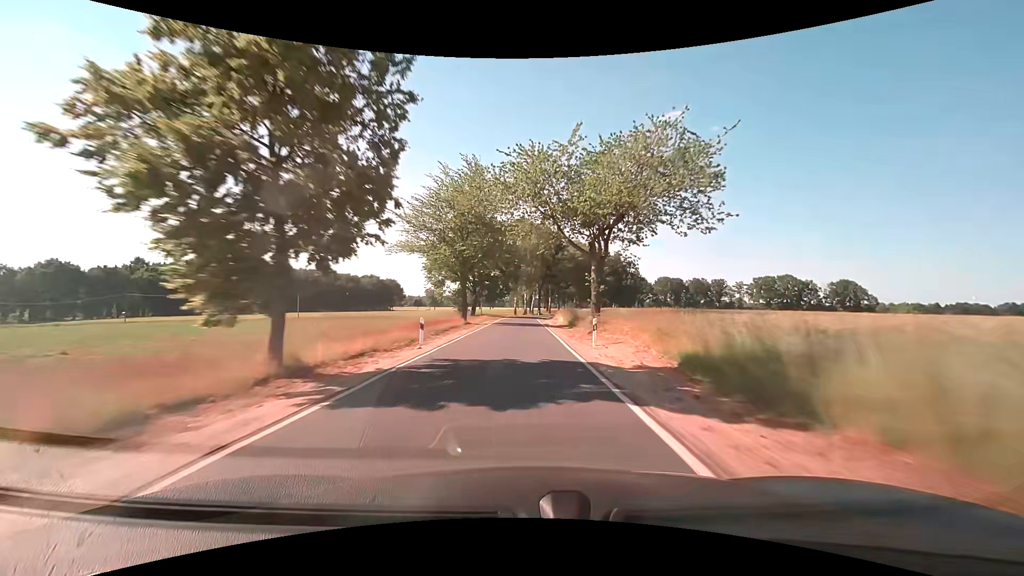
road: tertiary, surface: asphalt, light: Day
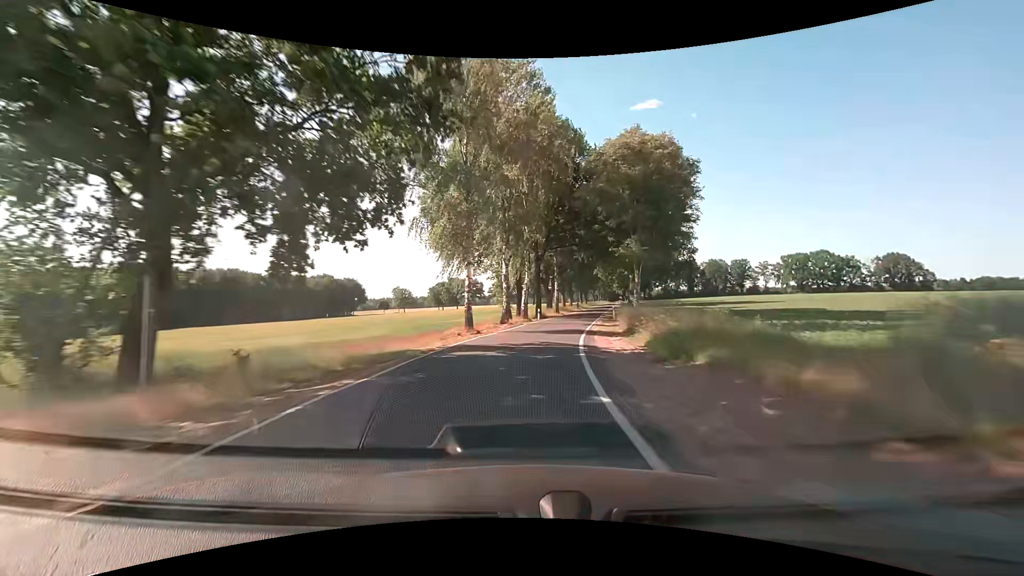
(+0.5, +62.6) m; +1°
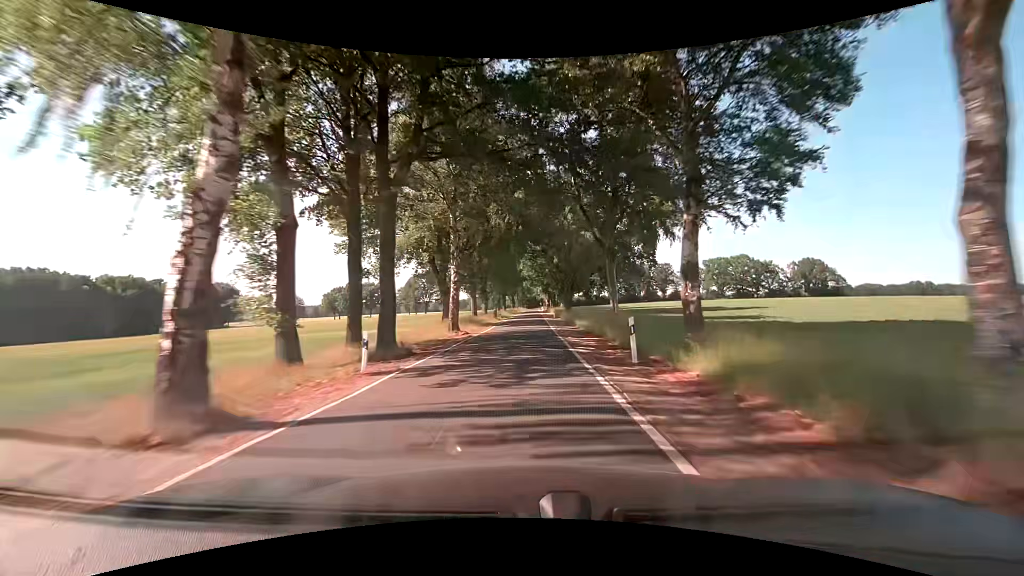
(+3.1, +33.9) m; +10°
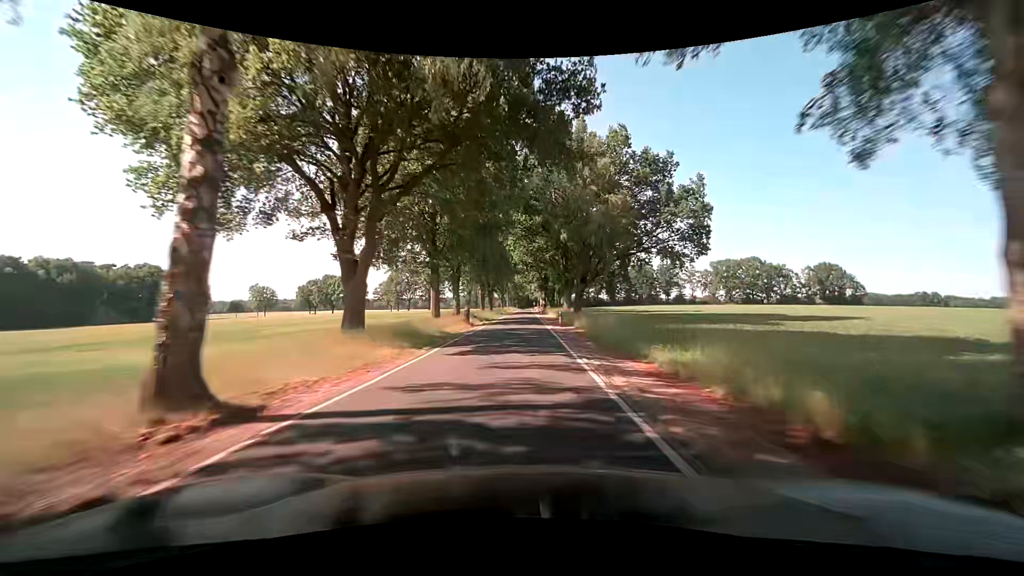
(+0.2, +23.7) m; +1°
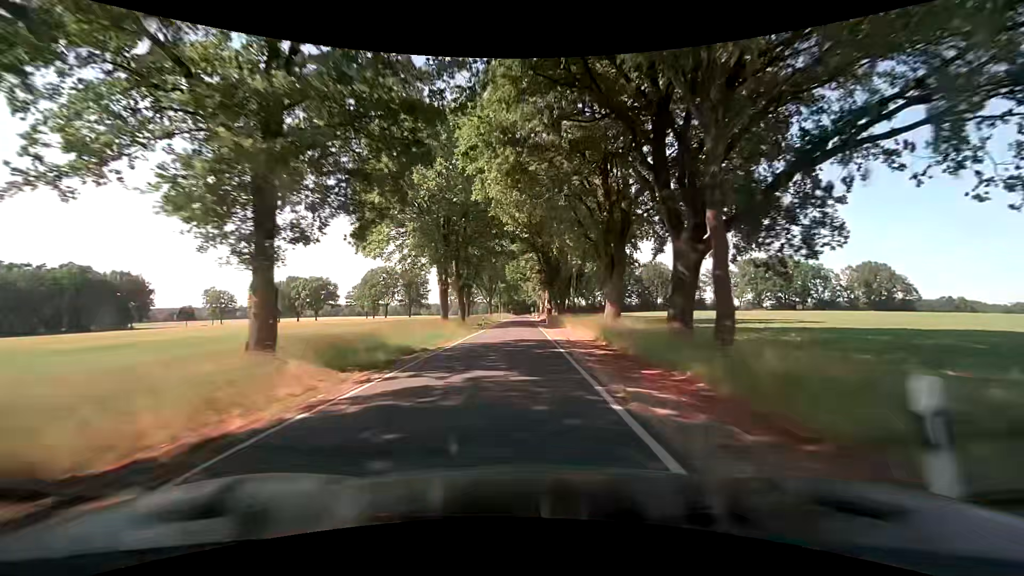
(+0.4, +37.8) m; +1°
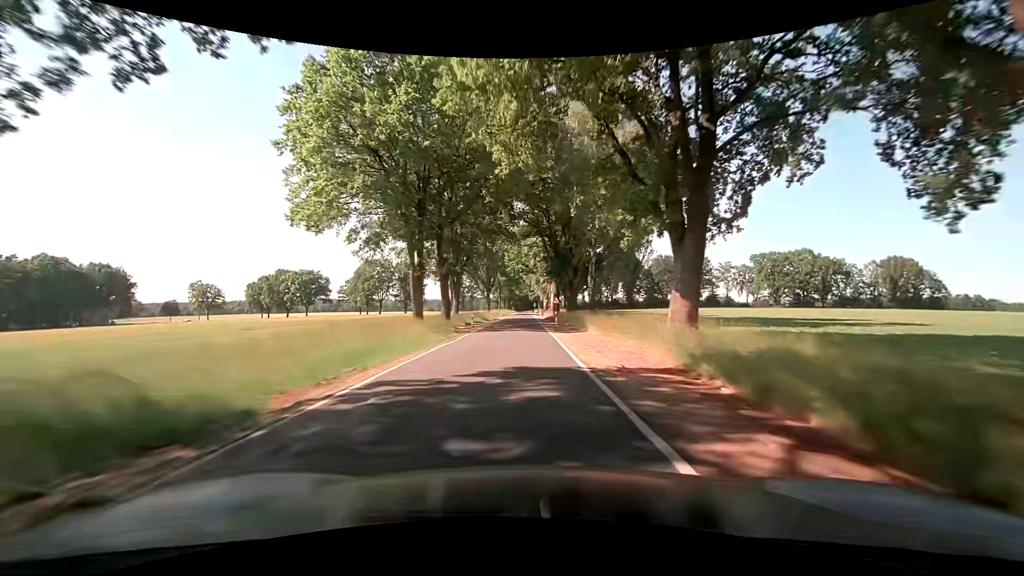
(0.0, +13.0) m; +1°
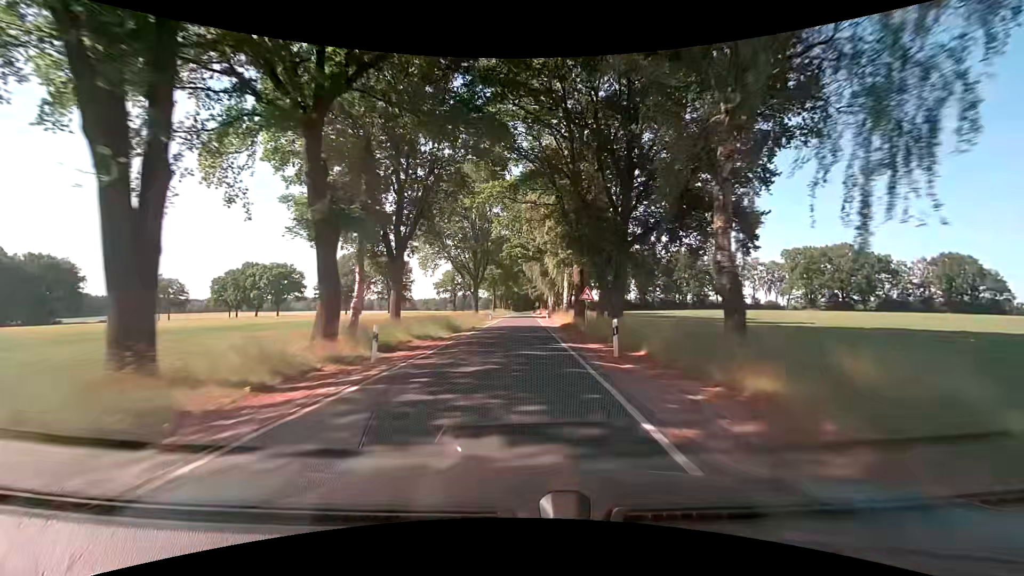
(-0.4, +26.4) m; -1°
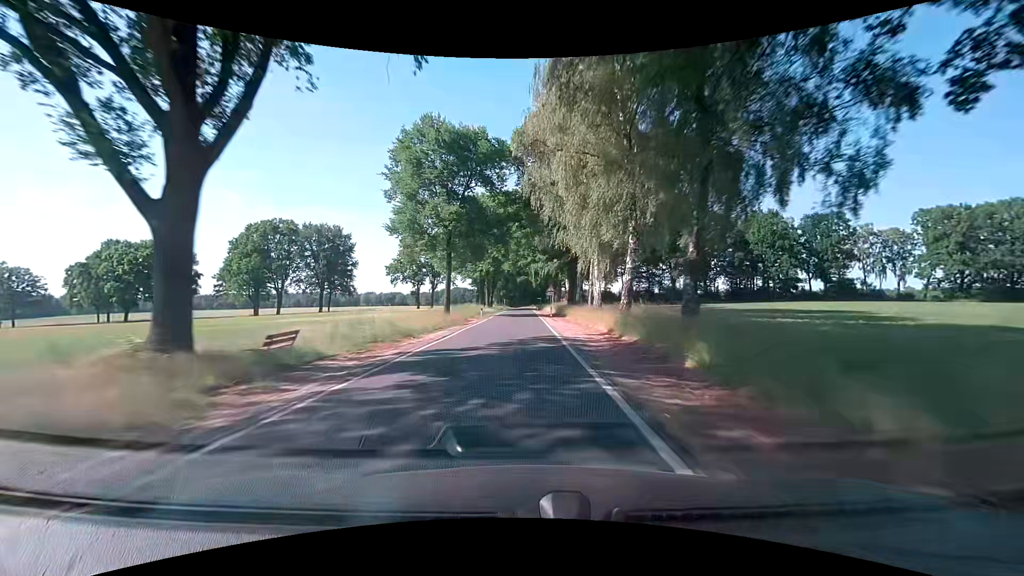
(+0.5, +65.5) m; 0°
(0, +10) (0, +20) (0, +30) (0, +40) (0, +50) (0, +60) (0, +70) (0, +80) (0, +90) (0, +100) m
